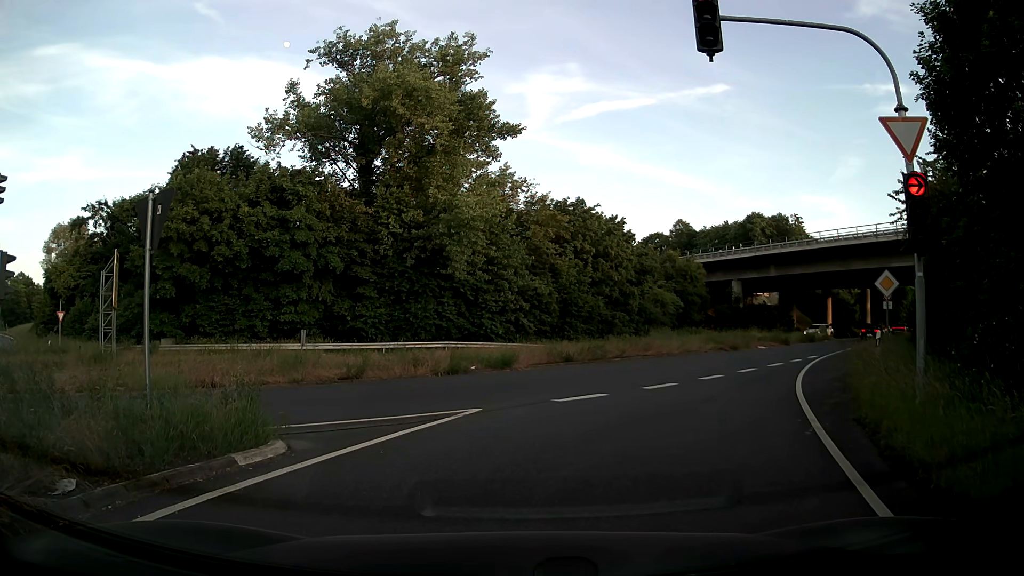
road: primary_link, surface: asphalt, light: Day
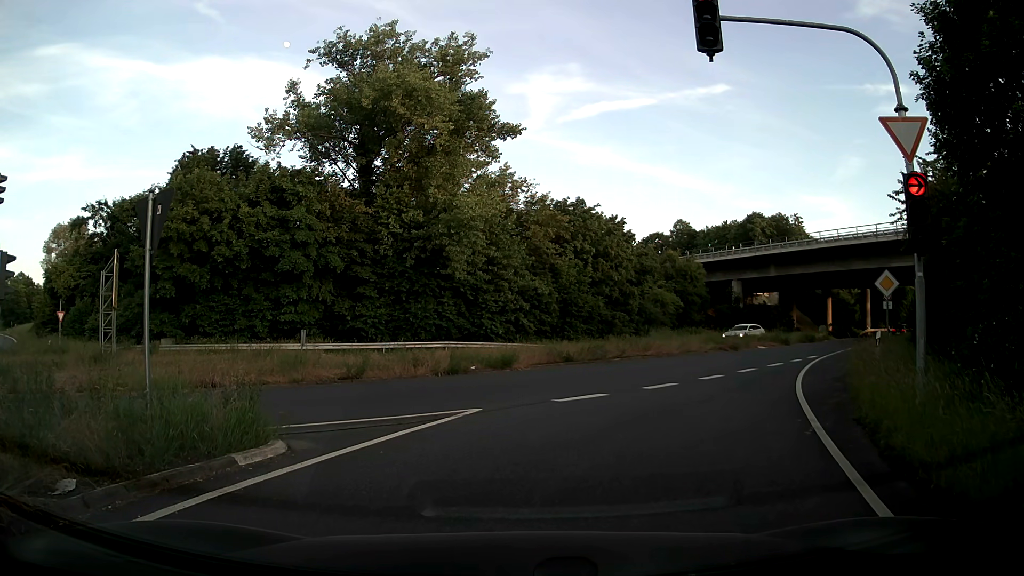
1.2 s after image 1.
(0.0, 0.0) m; 0°
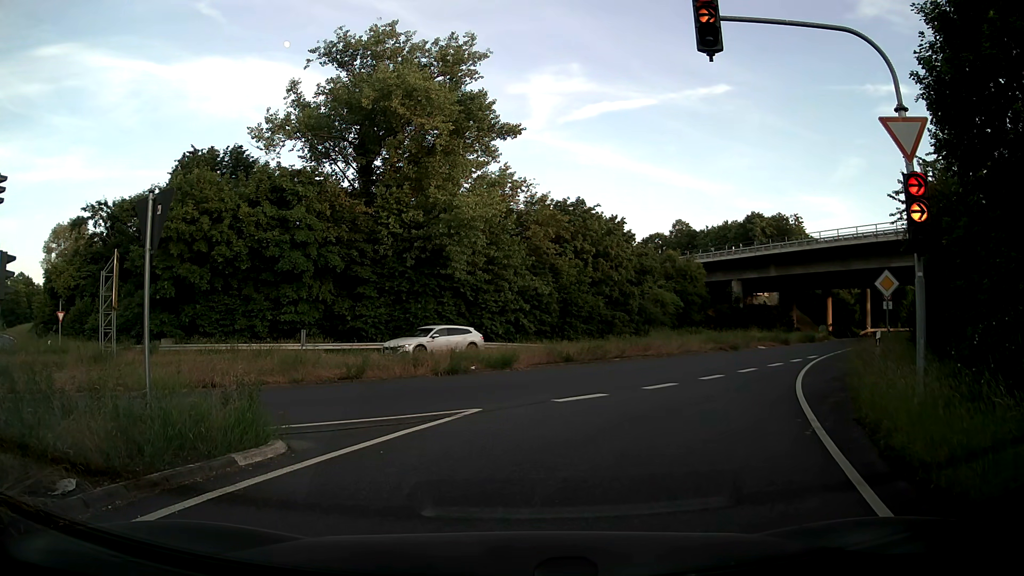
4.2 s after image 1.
(0.0, 0.0) m; 0°
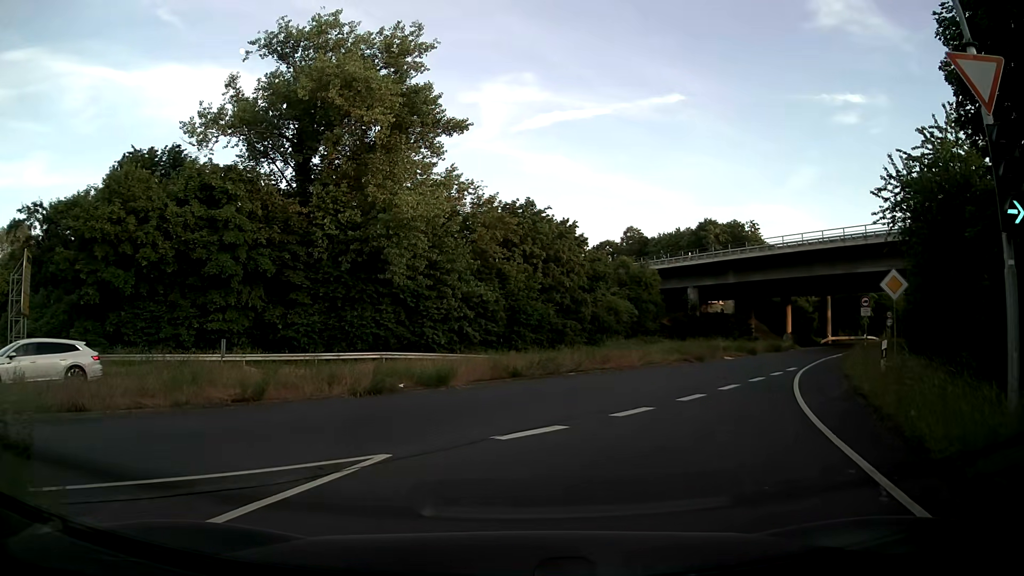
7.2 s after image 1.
(+0.3, +3.6) m; +7°
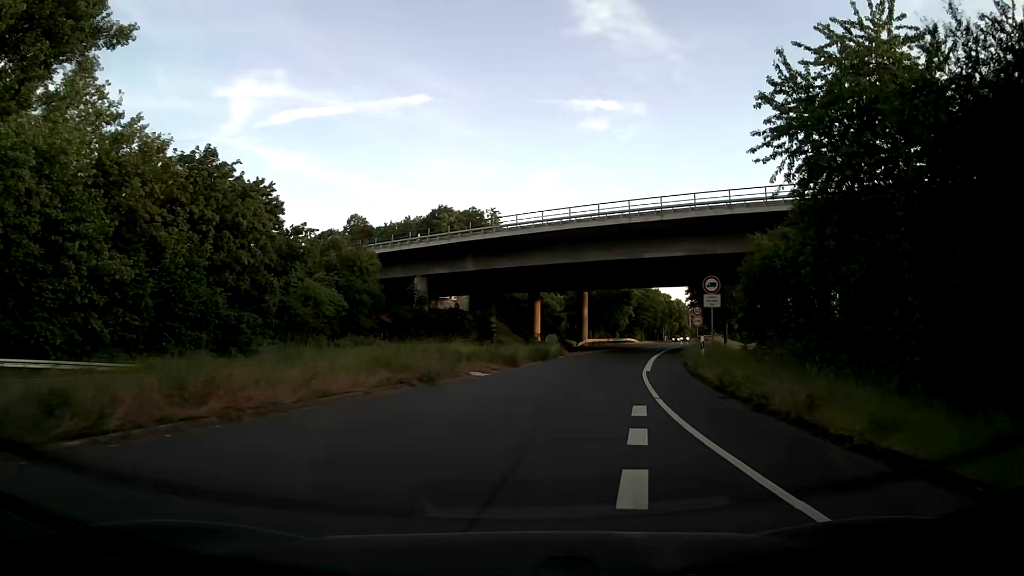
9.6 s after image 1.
(+3.1, +14.9) m; +23°
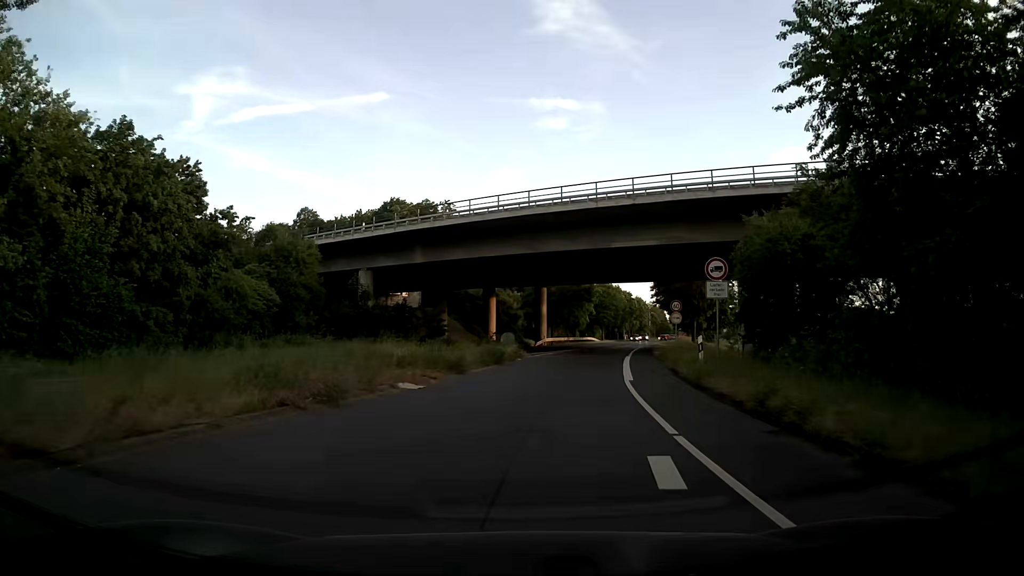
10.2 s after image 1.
(+0.1, +5.6) m; +3°
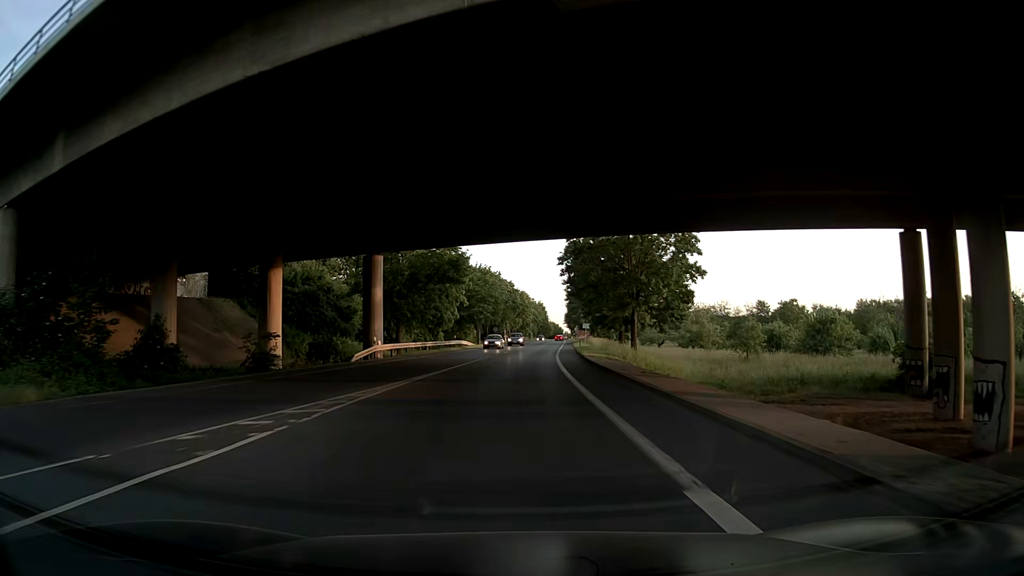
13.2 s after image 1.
(+3.8, +34.2) m; +11°
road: secondary
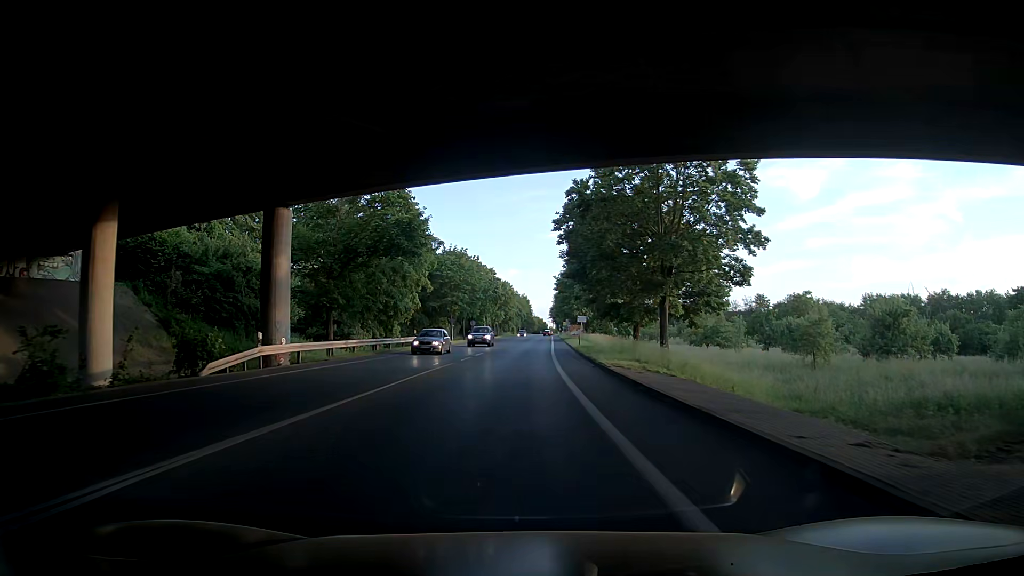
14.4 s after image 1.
(+0.1, +16.0) m; +3°
(0, +10) (0, +20) (0, +30) (0, +40) (0, +50) (+1, +60) (+1, +70) (+1, +80) (+1, +90) (+1, +100) m
